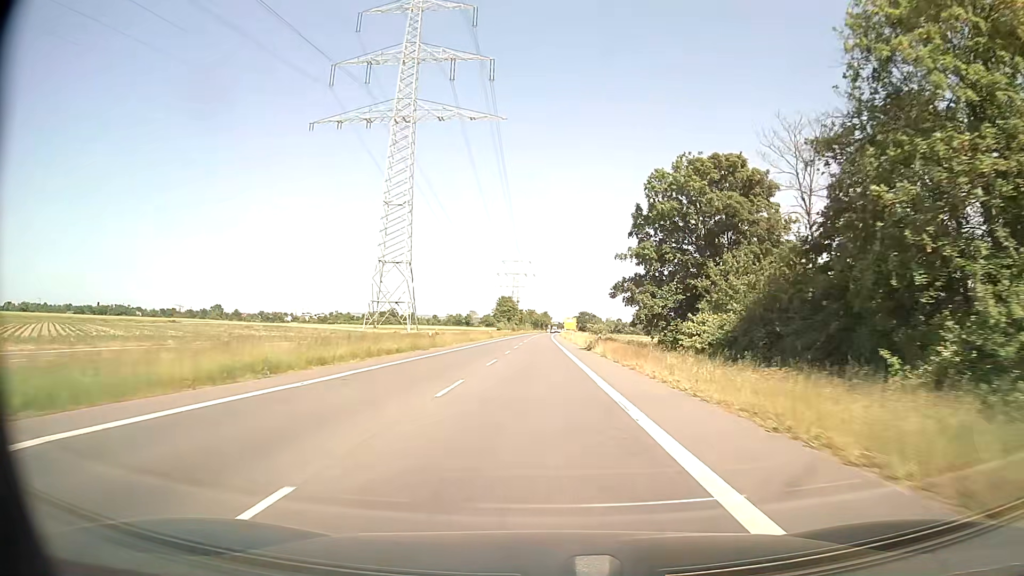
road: secondary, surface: asphalt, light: Day
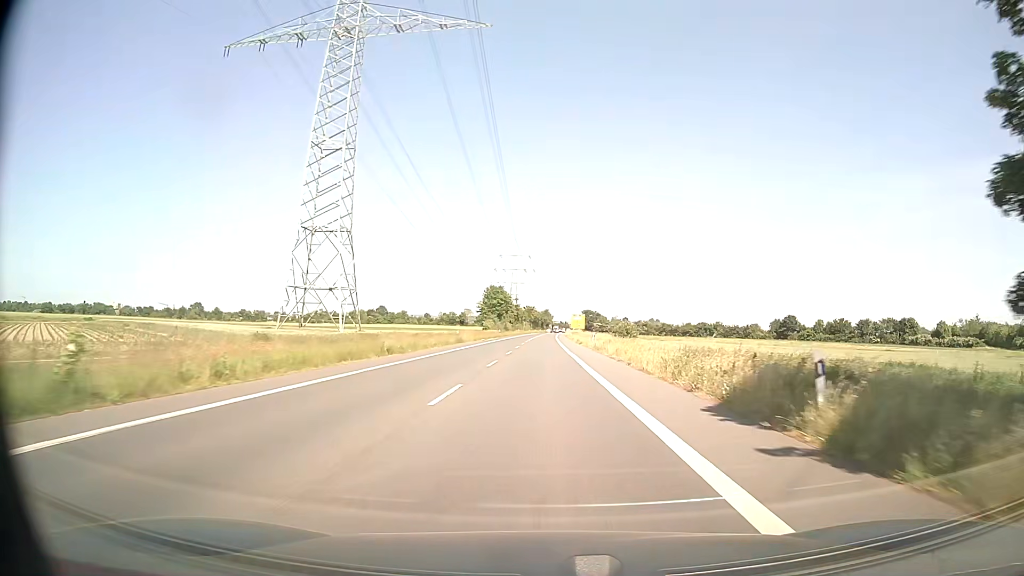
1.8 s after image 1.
(-0.1, +37.9) m; 0°
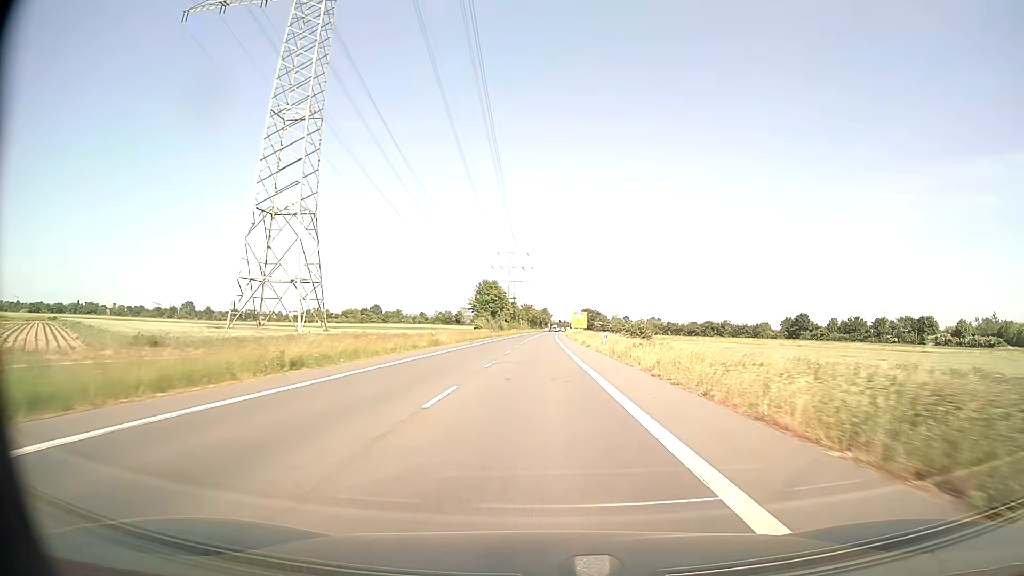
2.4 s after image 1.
(0.0, +12.4) m; 0°
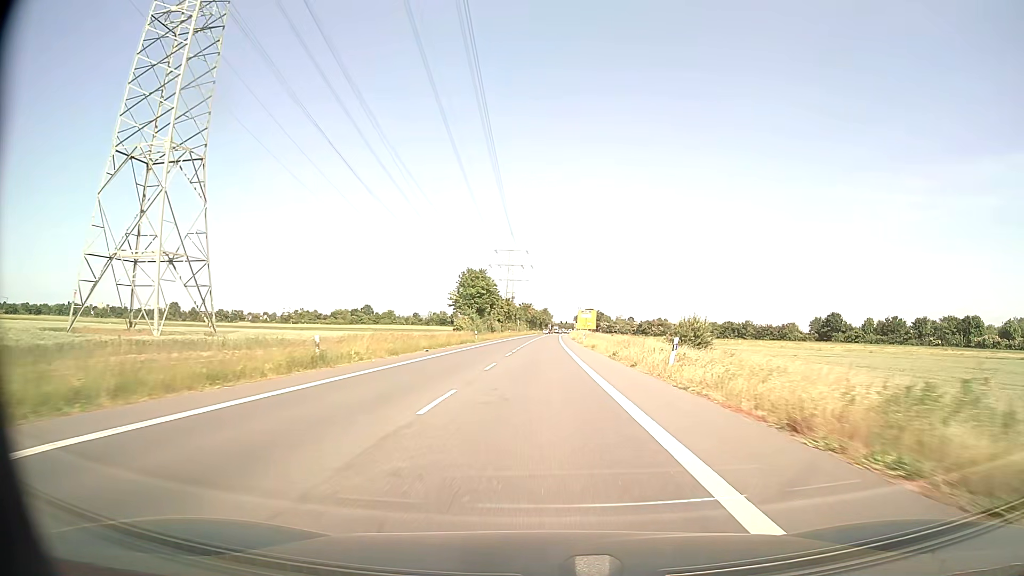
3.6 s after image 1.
(0.0, +24.6) m; 0°
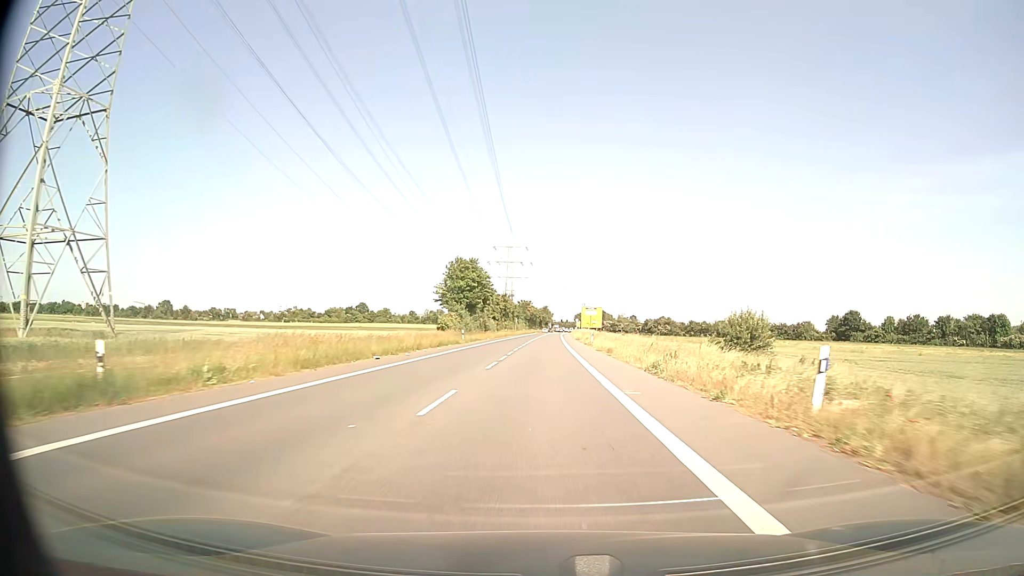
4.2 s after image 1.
(0.0, +12.2) m; 0°
